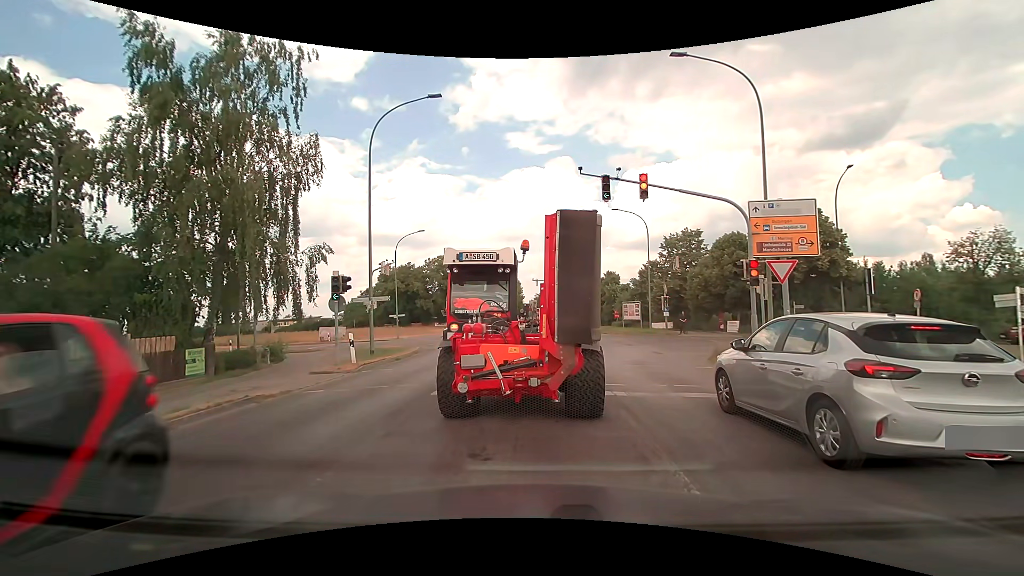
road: tertiary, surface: asphalt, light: Day
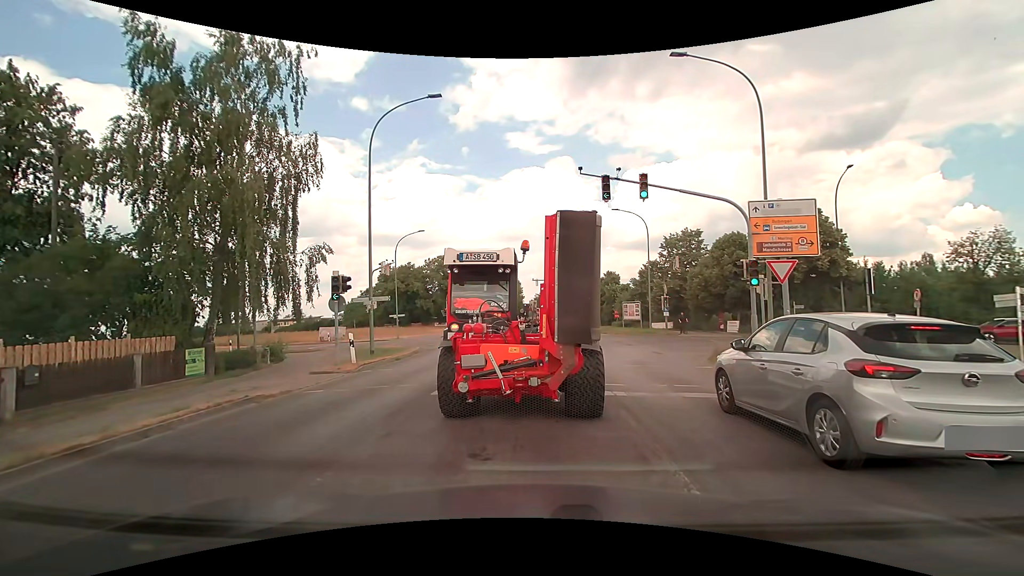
(0.0, 0.0) m; 0°
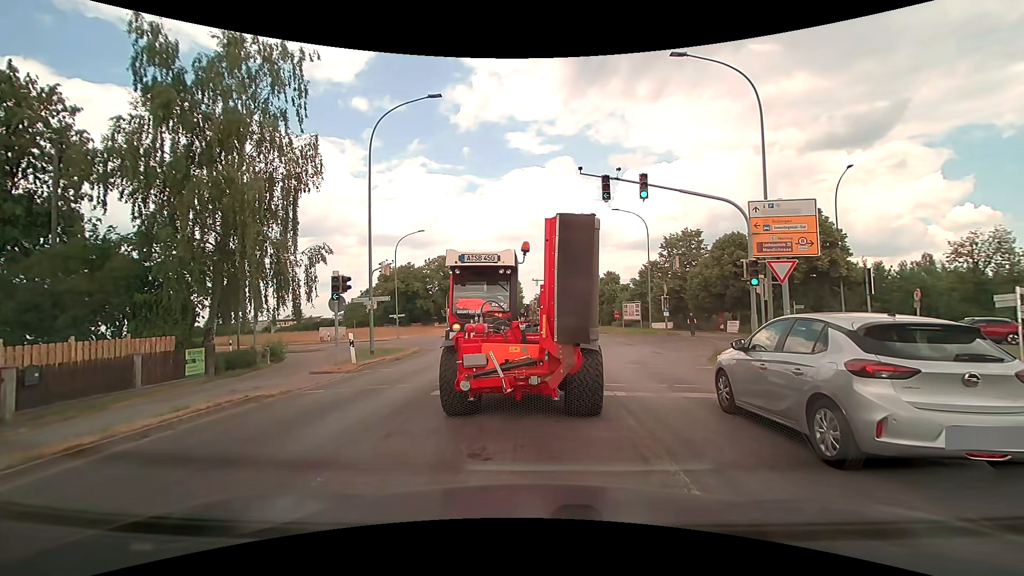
(0.0, 0.0) m; 0°
